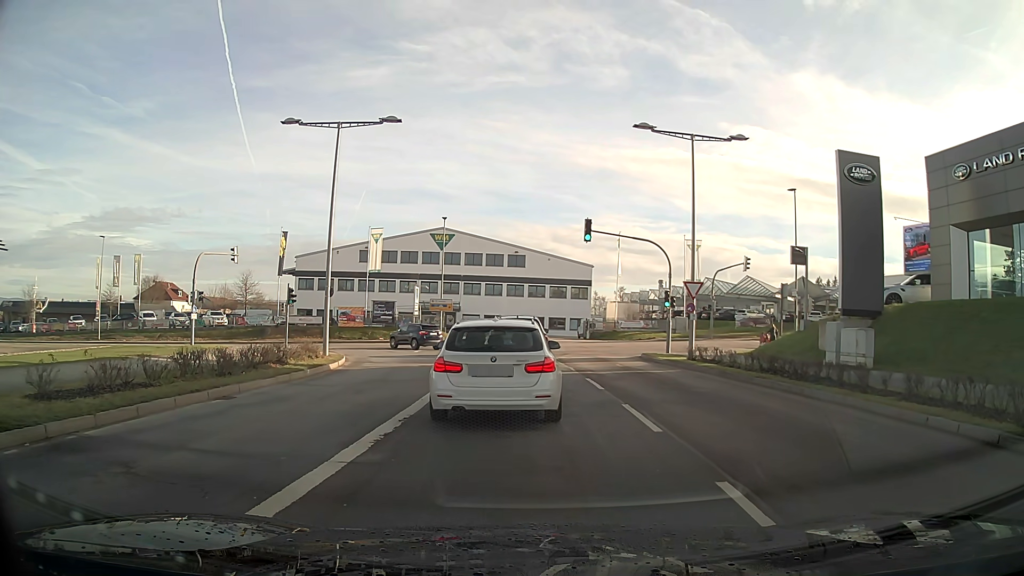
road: secondary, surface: asphalt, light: Day
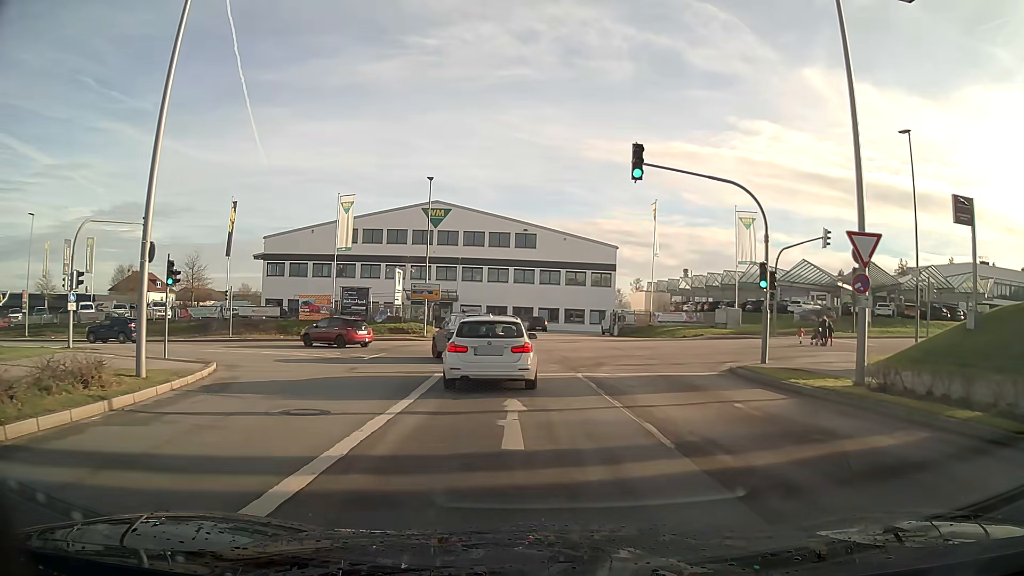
(-0.1, +14.1) m; -1°
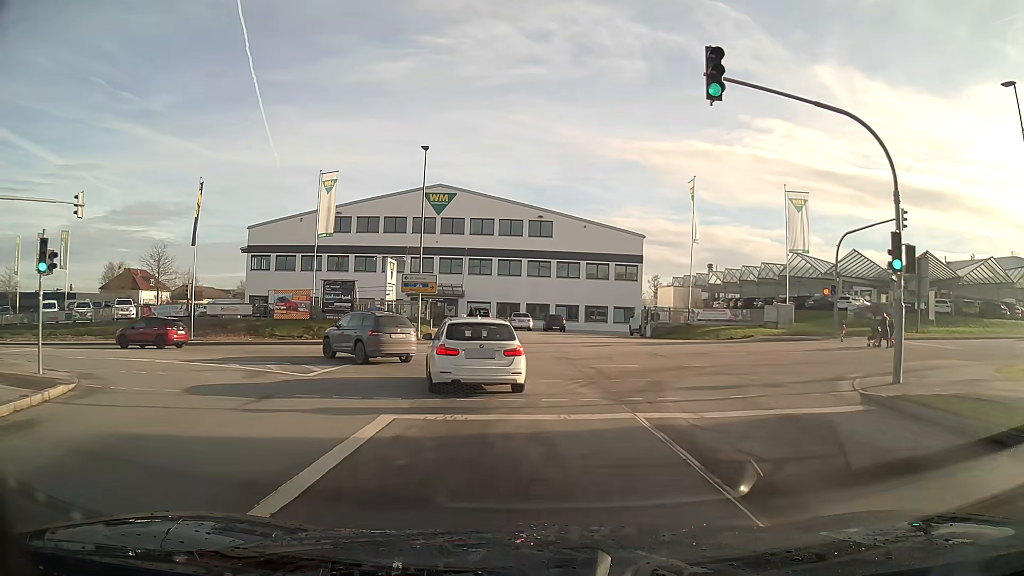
(-0.1, +7.8) m; -1°
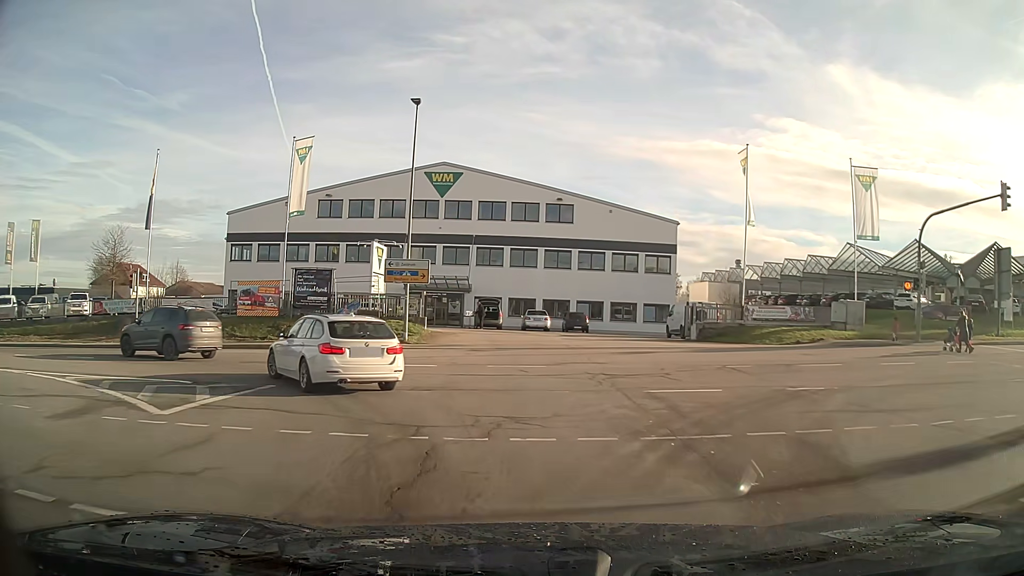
(-0.1, +7.8) m; -2°
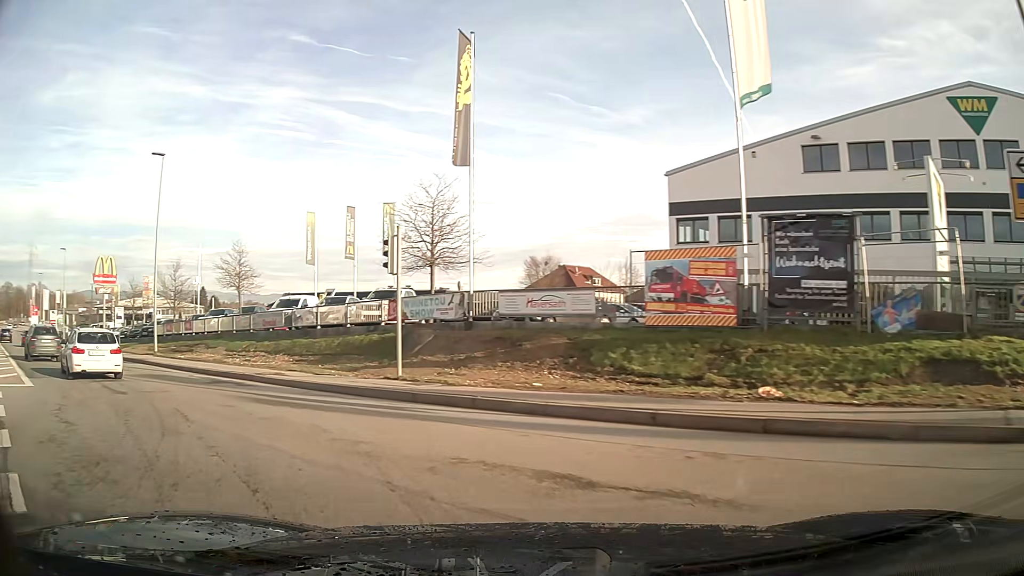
(-6.3, +18.2) m; -47°
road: tertiary
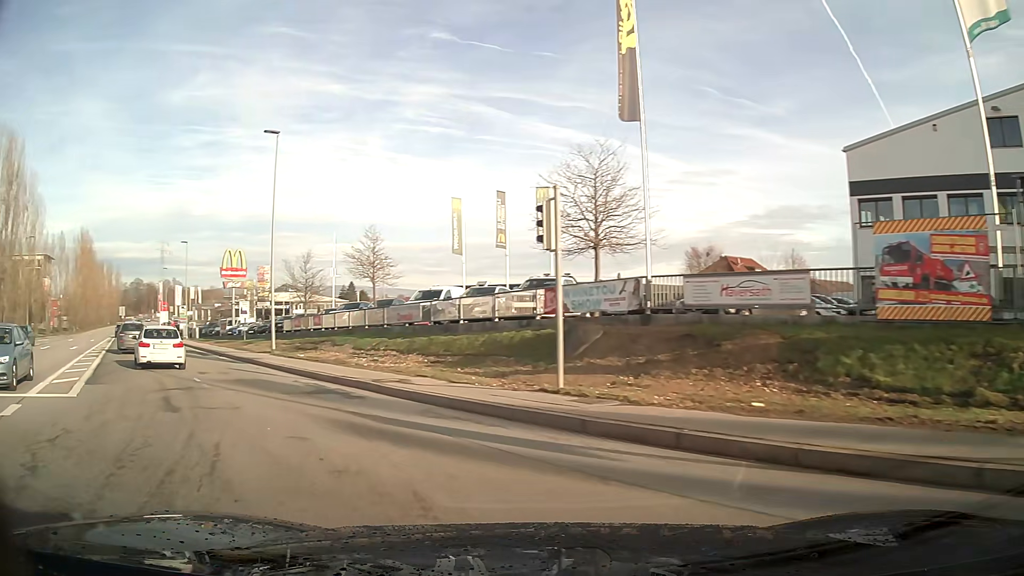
(-0.5, +4.1) m; -13°
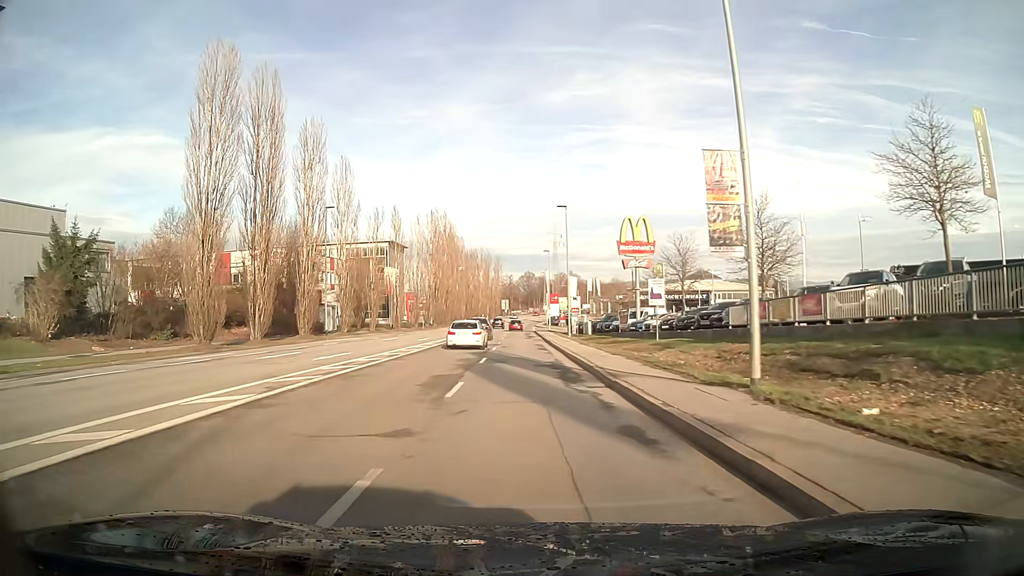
(-7.0, +19.0) m; -30°
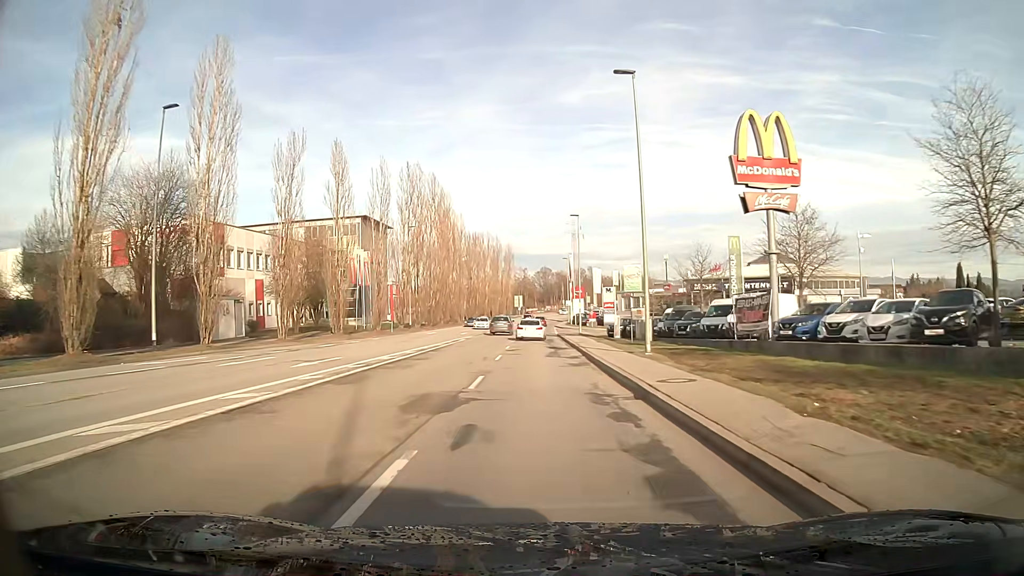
(-0.6, +29.2) m; -1°
(0, +10) (0, +20) (0, +30) (0, +40) (0, +50) (0, +60) (0, +70) (+1, +80) (+1, +90) (+1, +100) m
